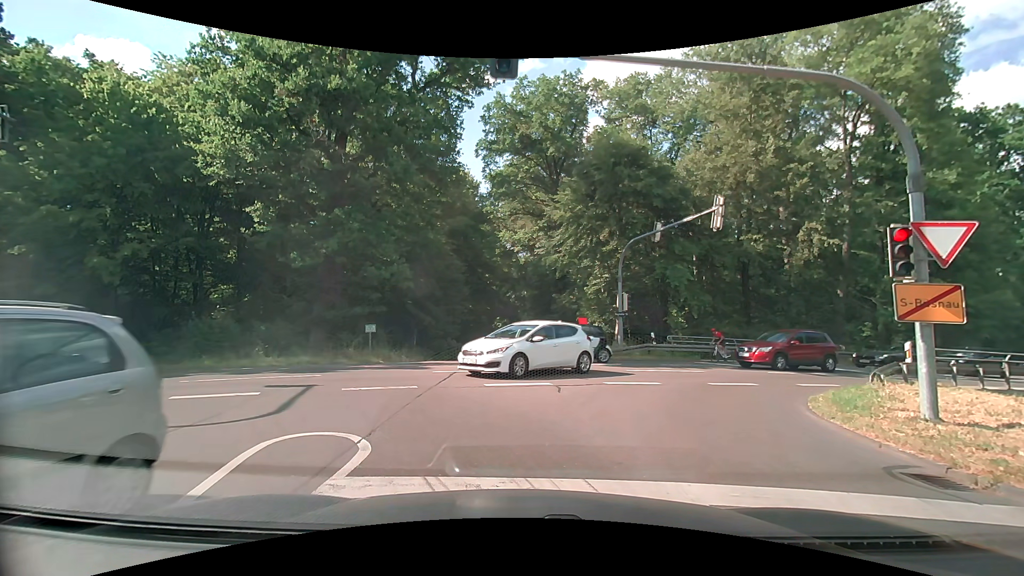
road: tertiary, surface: asphalt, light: Day
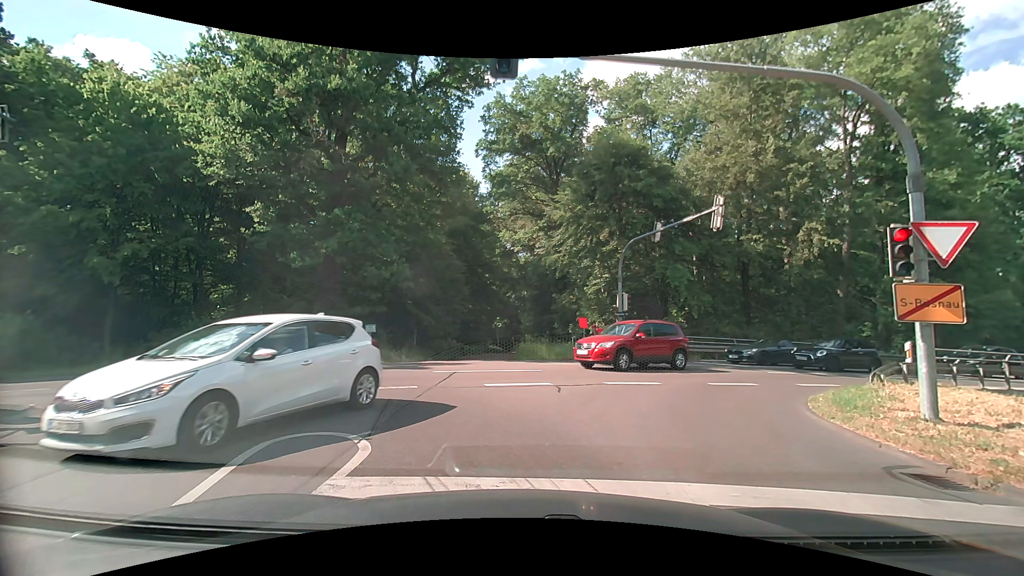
(0.0, 0.0) m; 0°
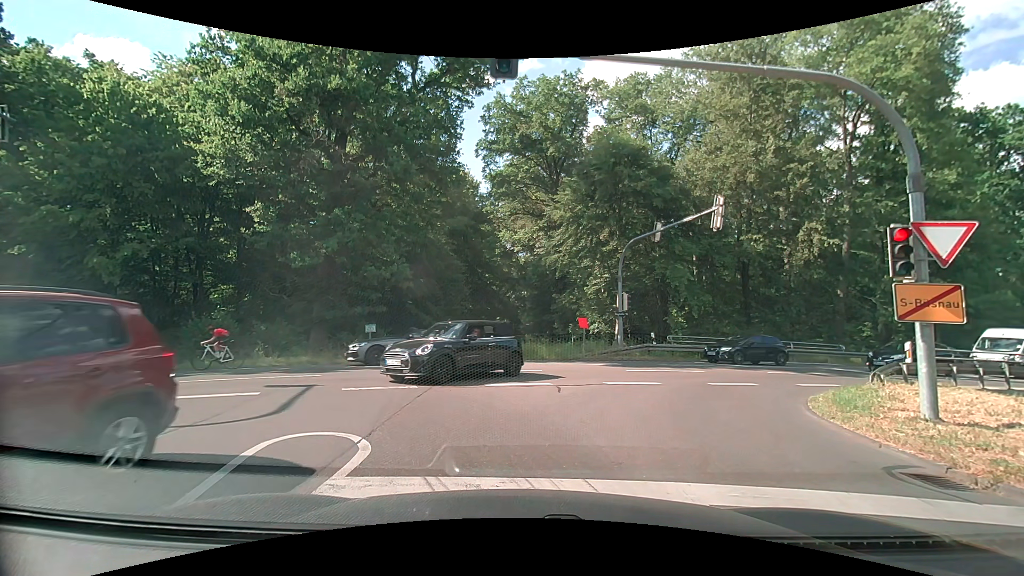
(0.0, 0.0) m; 0°
(-2, +10) (-9, +16) (-19, +14) (-29, +11) (-38, +7) (-47, +4) (-56, 0) (-66, -4) (-75, -8) (-84, -11) m
